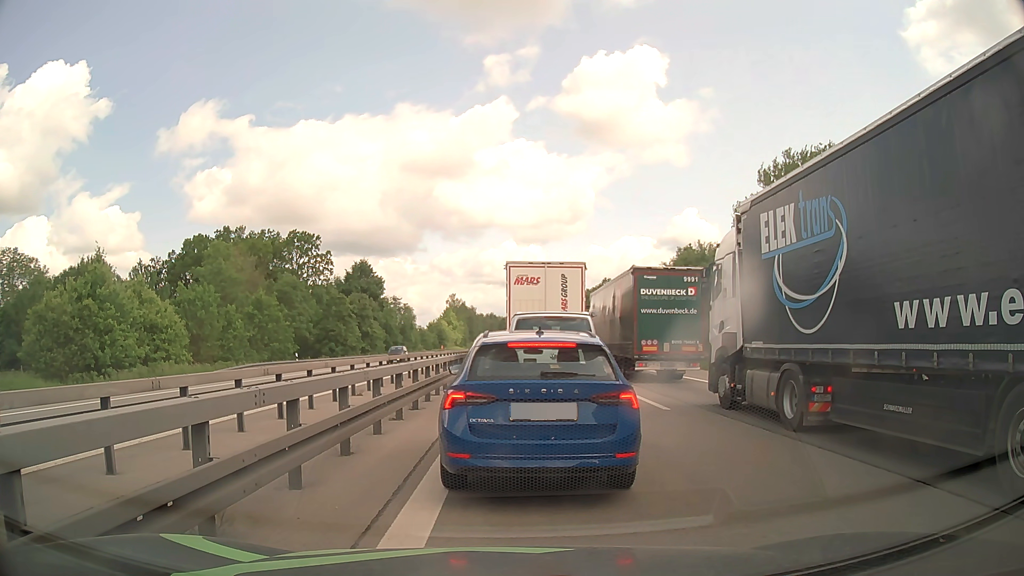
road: motorway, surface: asphalt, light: Day
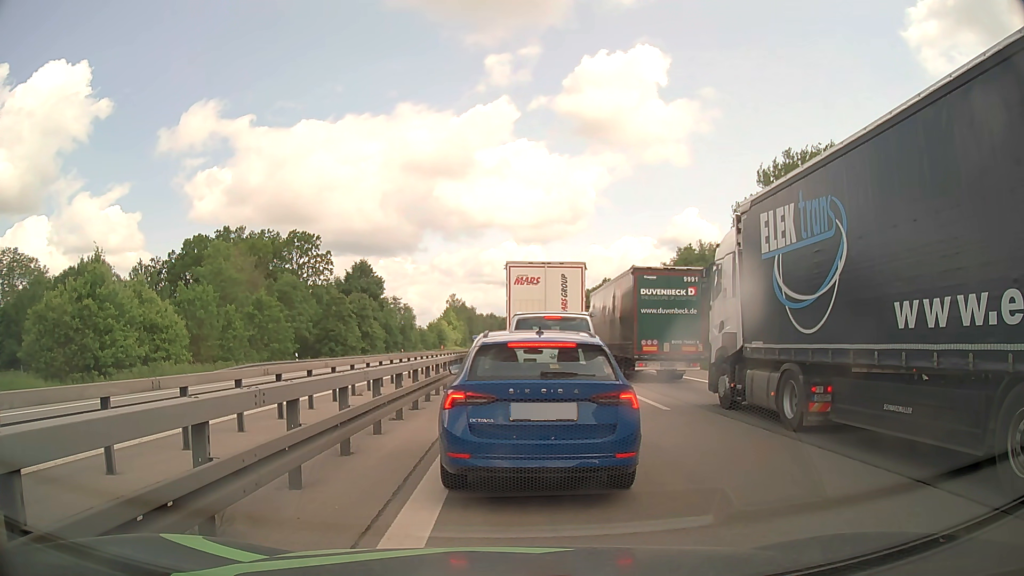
(0.0, 0.0) m; 0°
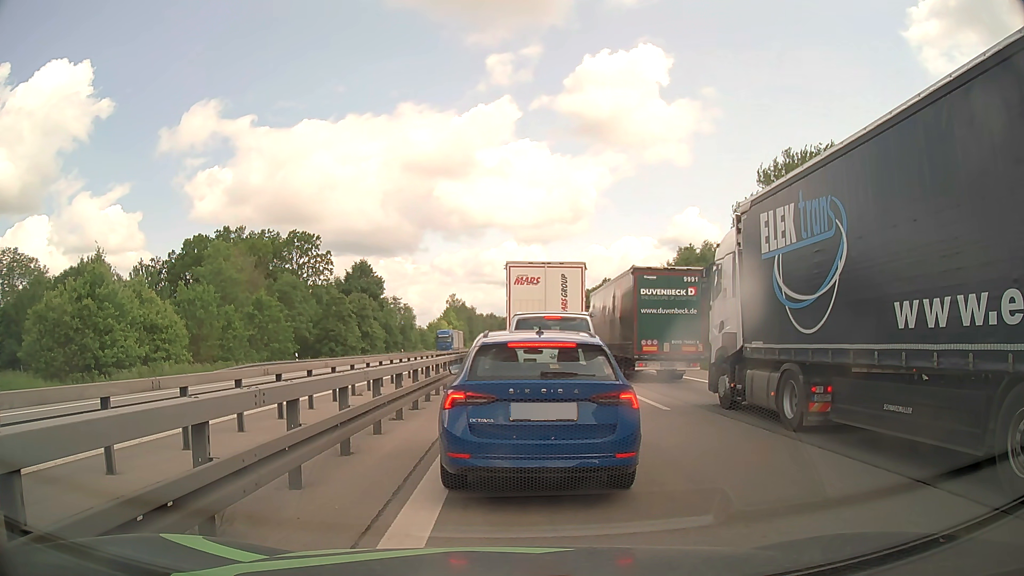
(0.0, 0.0) m; 0°
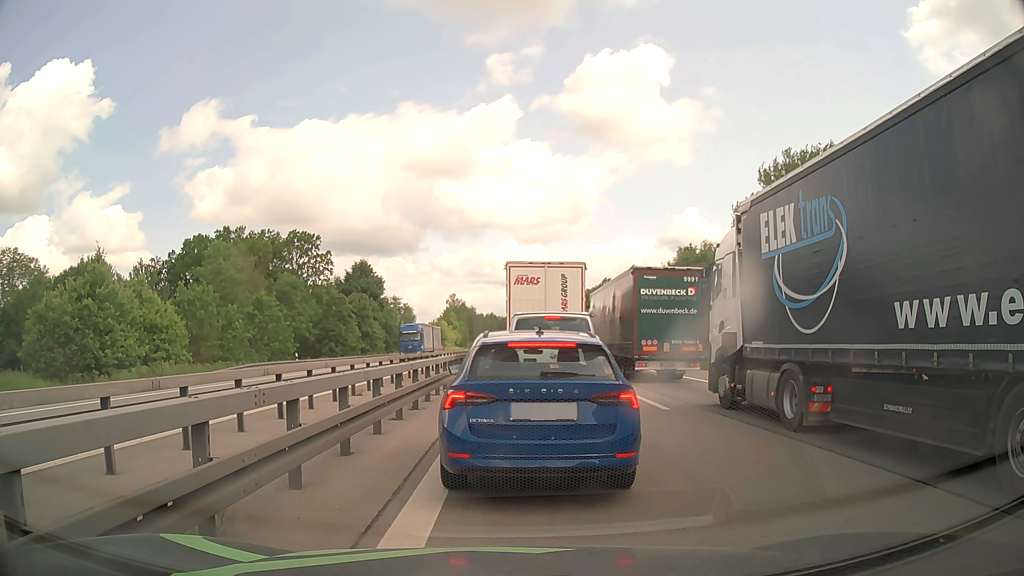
(0.0, 0.0) m; 0°
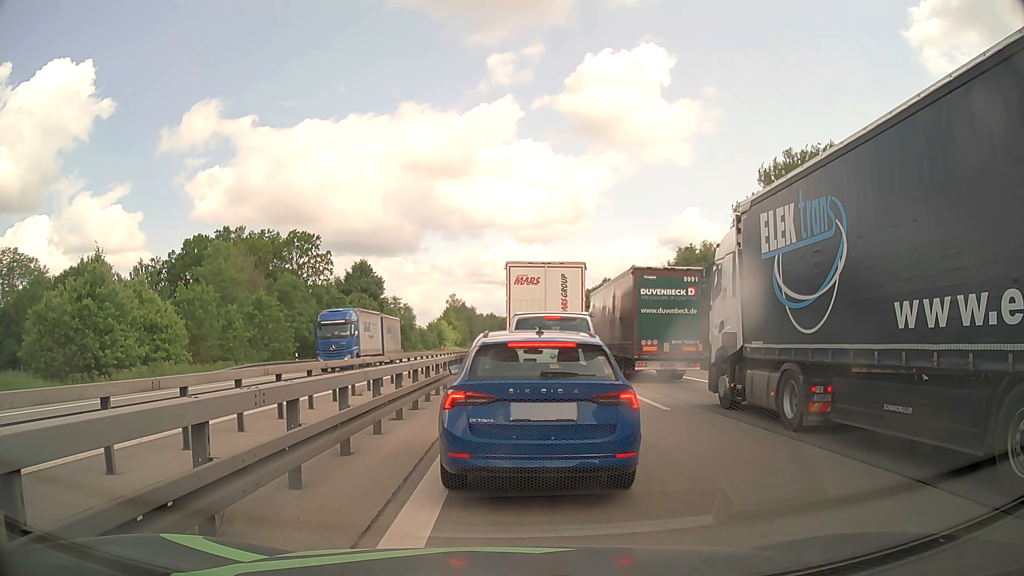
(0.0, 0.0) m; 0°
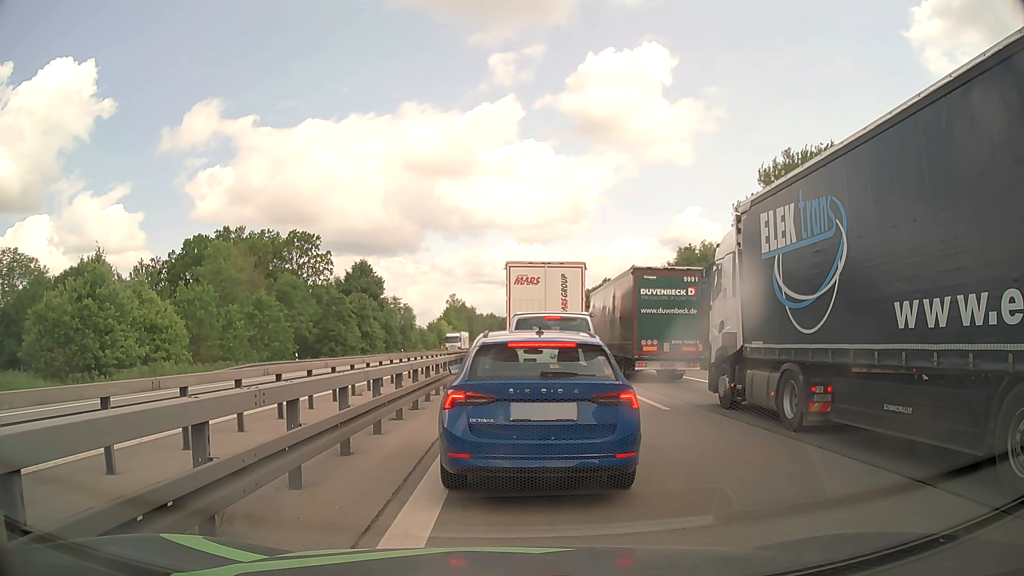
(0.0, 0.0) m; 0°
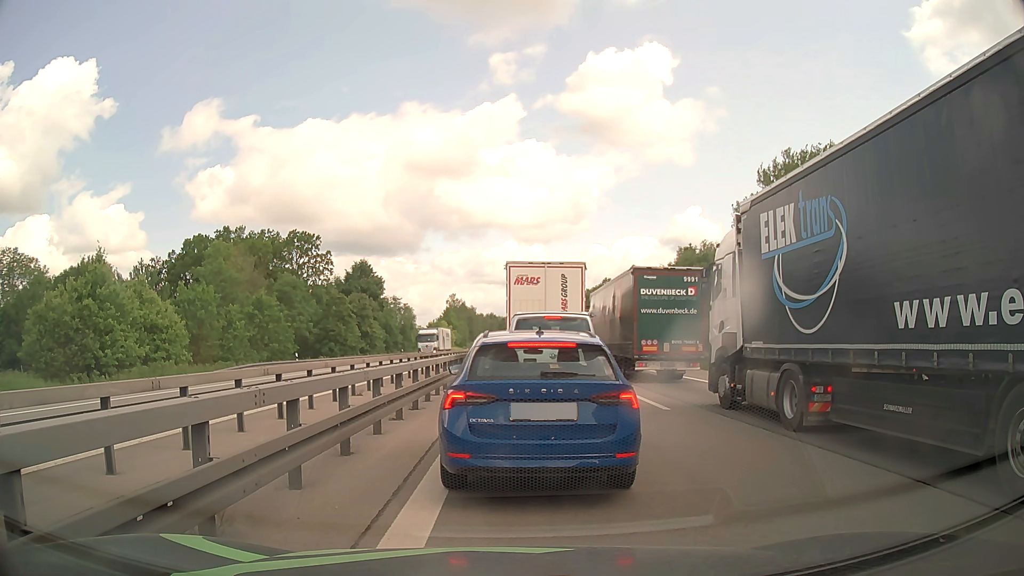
(0.0, 0.0) m; 0°
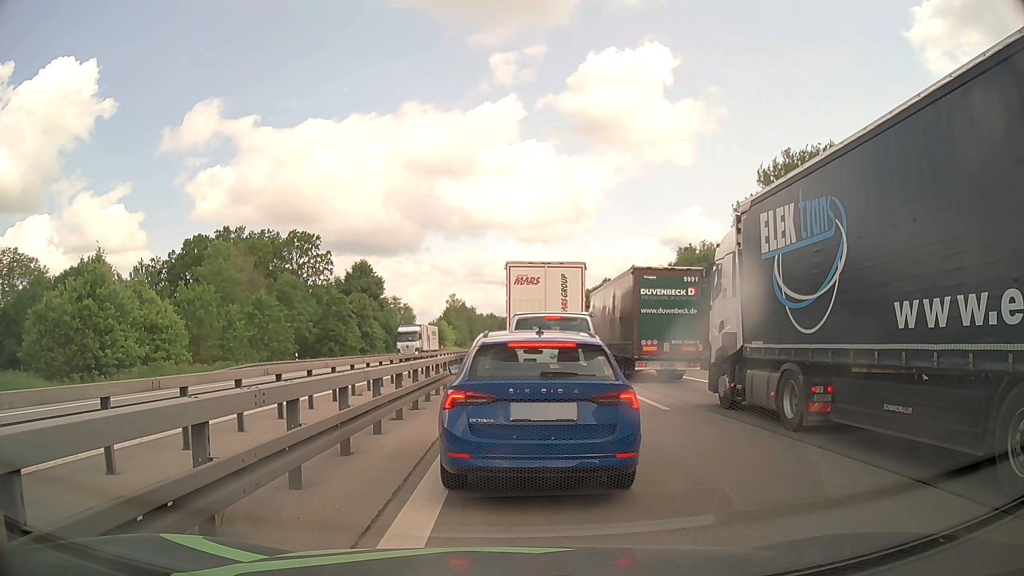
(0.0, 0.0) m; 0°
